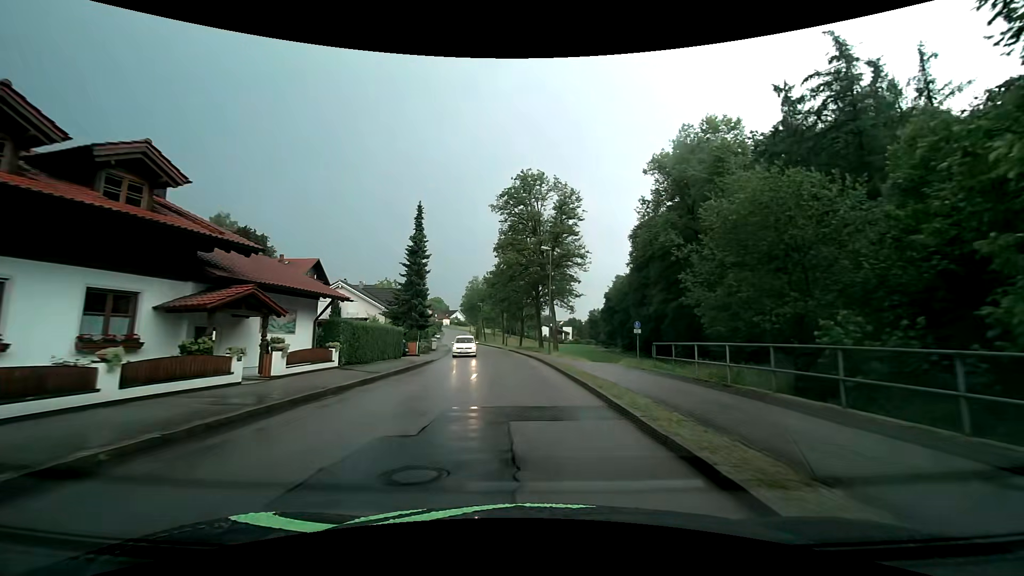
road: unclassified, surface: asphalt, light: Day
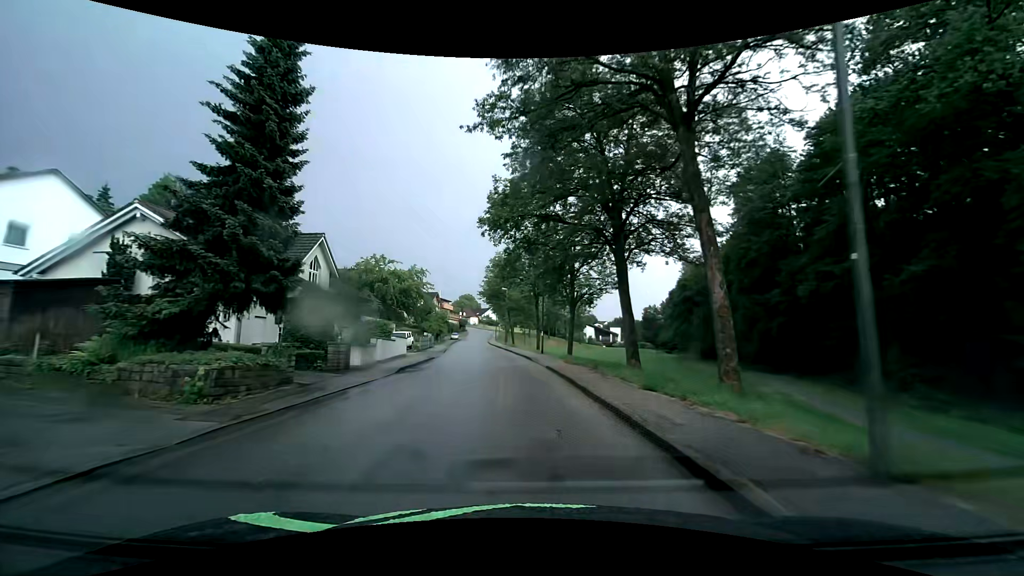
(-1.5, +32.2) m; -5°
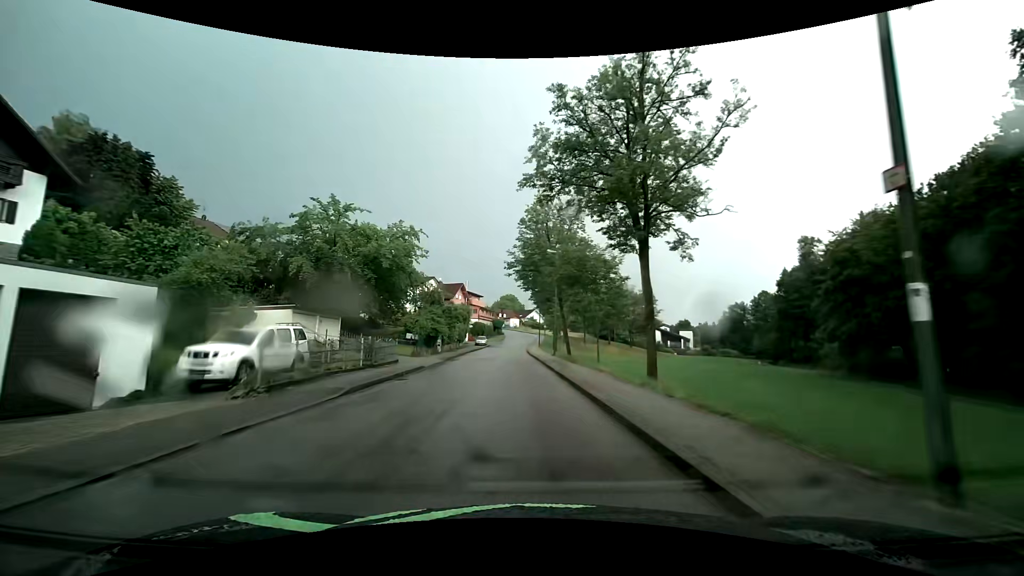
(-1.5, +32.4) m; -5°
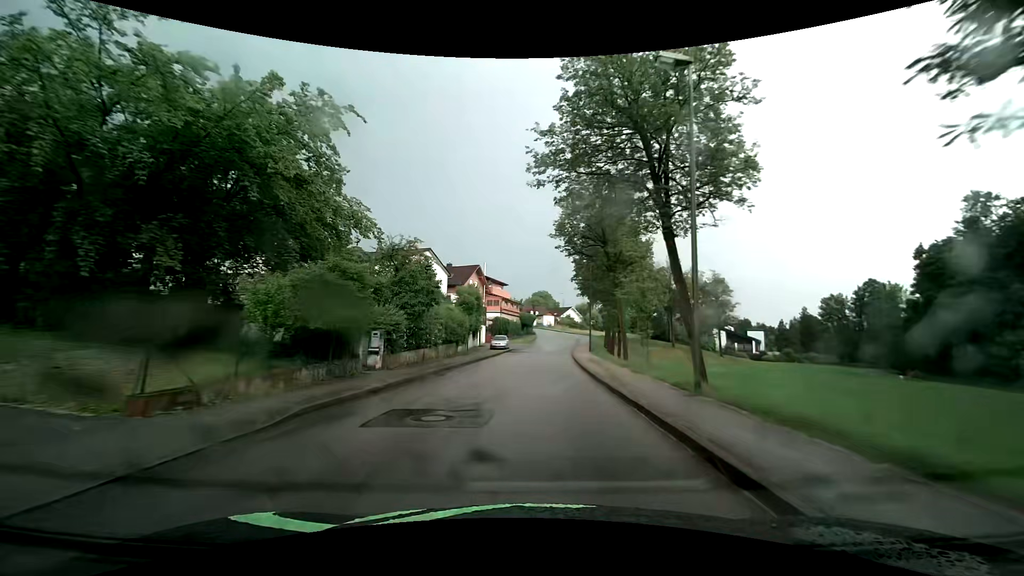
(-1.2, +25.7) m; -5°
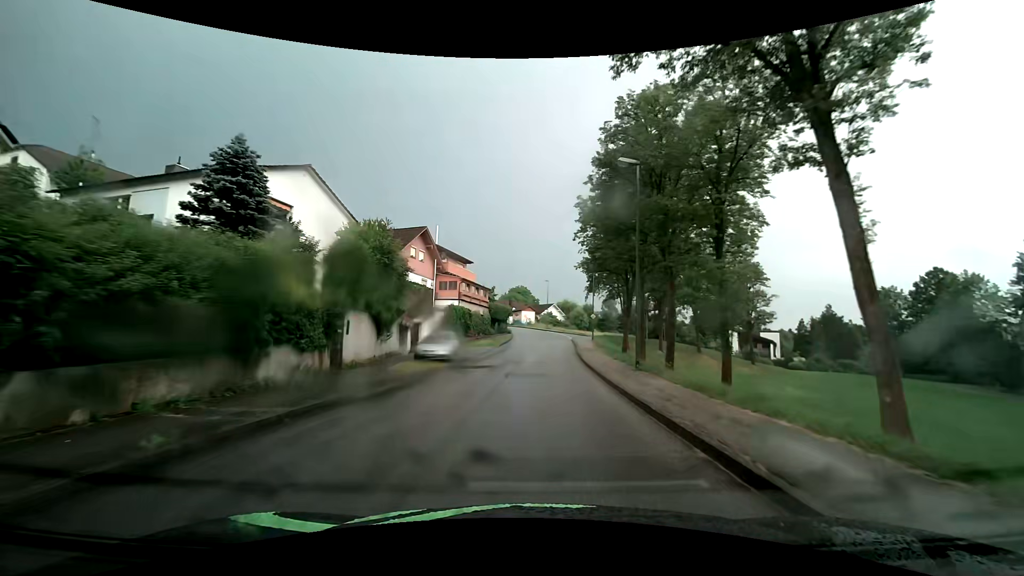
(+0.4, +25.1) m; +3°
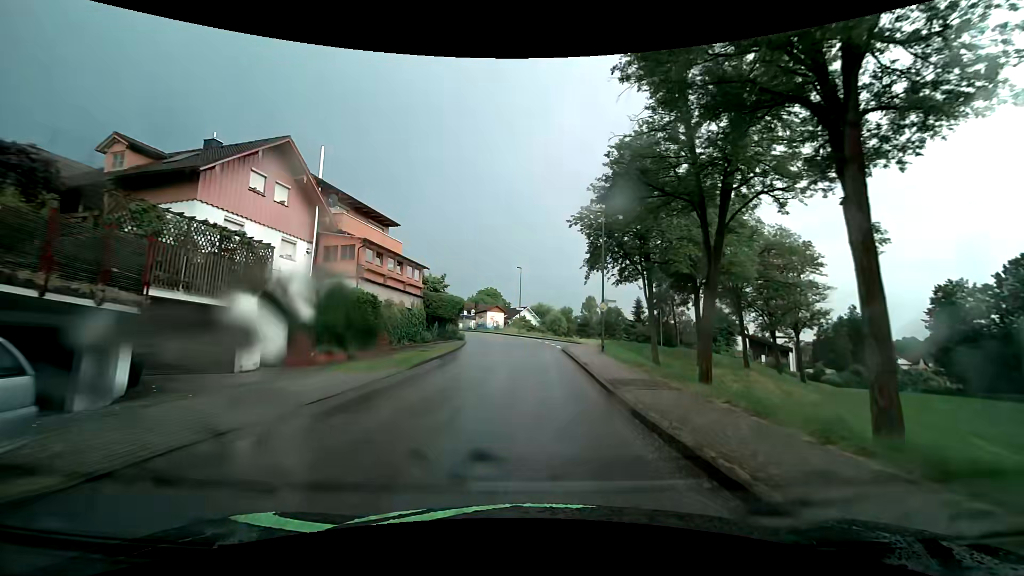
(+0.6, +22.7) m; +3°
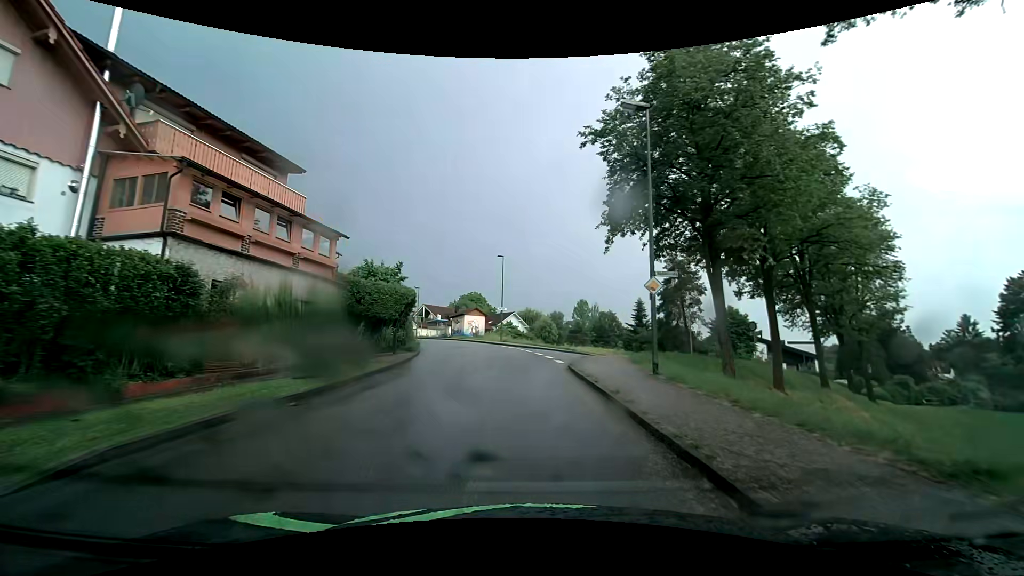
(+0.1, +13.4) m; +1°
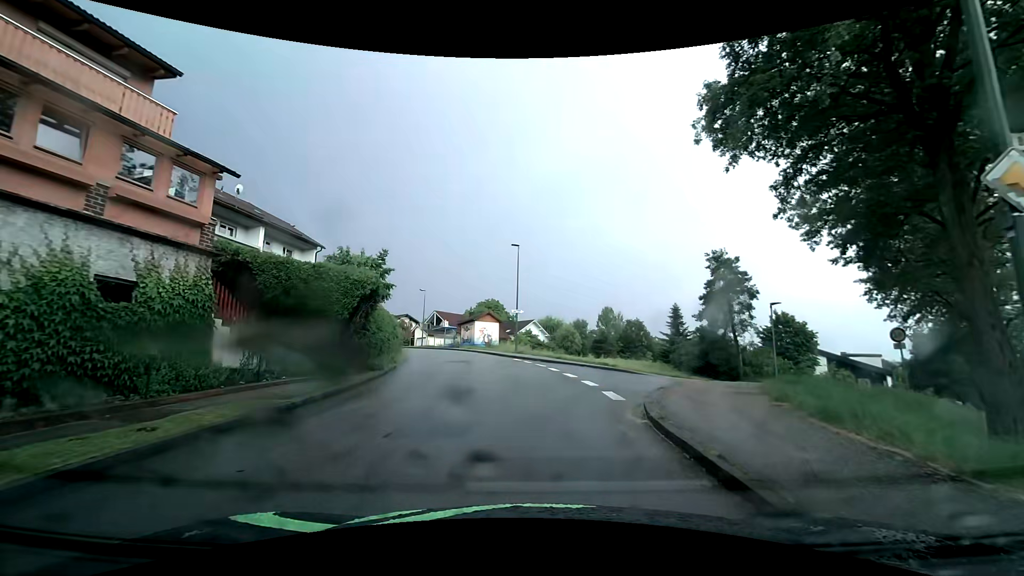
(-0.1, +9.6) m; -2°
(0, +10) (+4, +19) (+12, +25) (+20, +31) (+27, +38) (+34, +45) (+42, +51) (+51, +56) (+60, +60) (+69, +64) m
